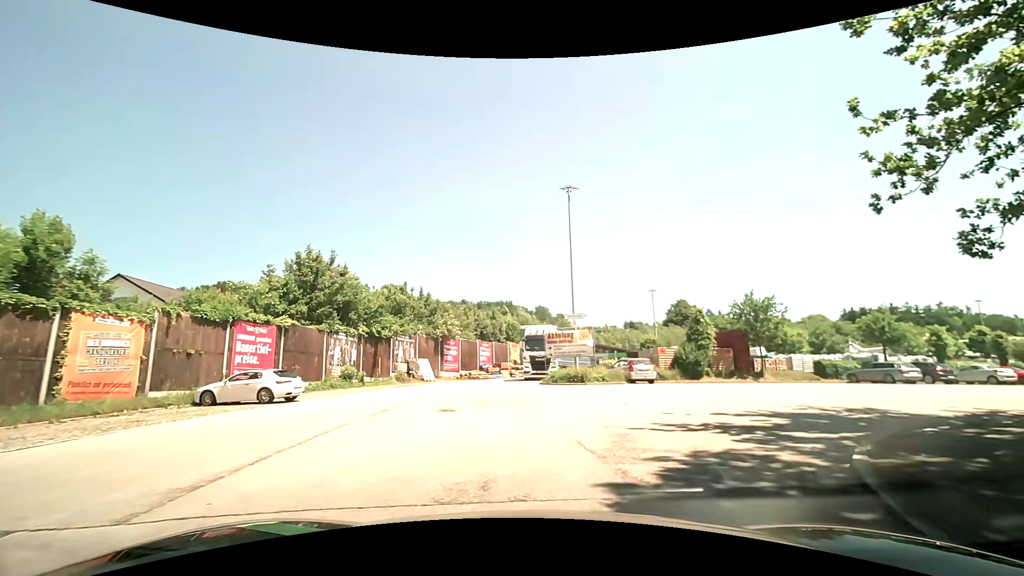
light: Day
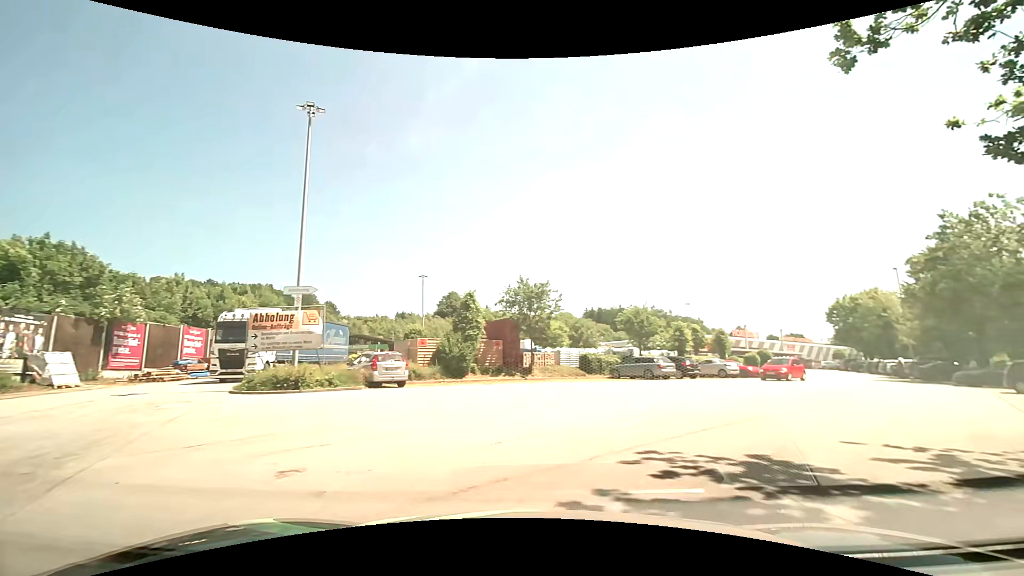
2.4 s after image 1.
(+1.9, +8.2) m; +25°
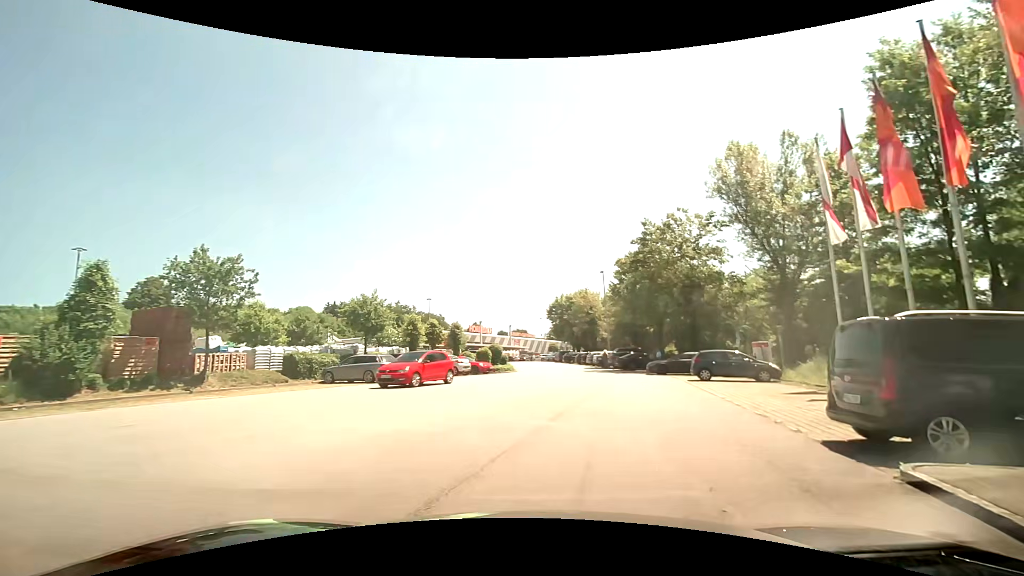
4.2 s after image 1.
(+1.5, +5.5) m; +30°
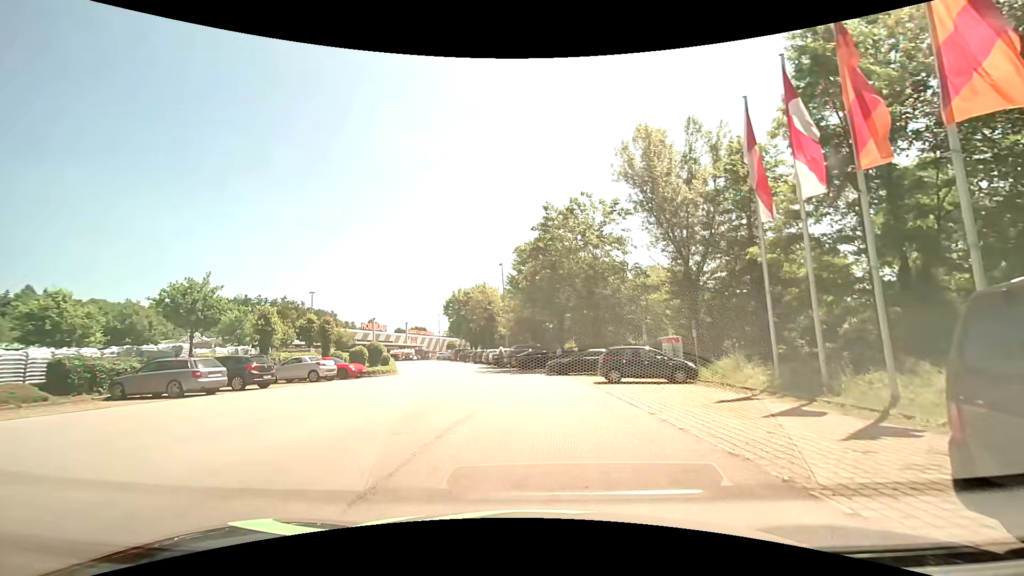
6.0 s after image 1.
(+0.7, +5.1) m; +10°
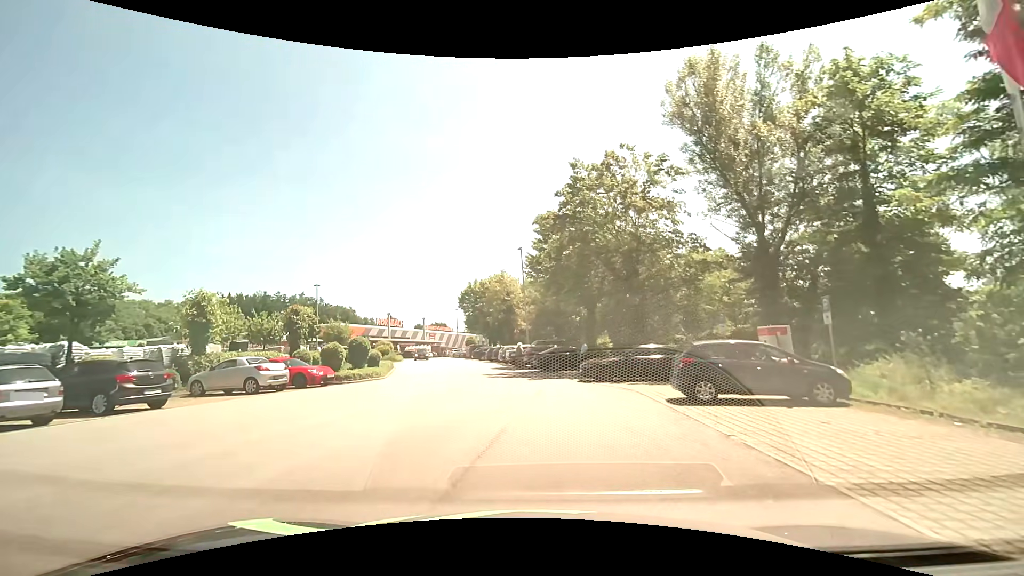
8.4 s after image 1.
(+0.1, +8.1) m; -1°
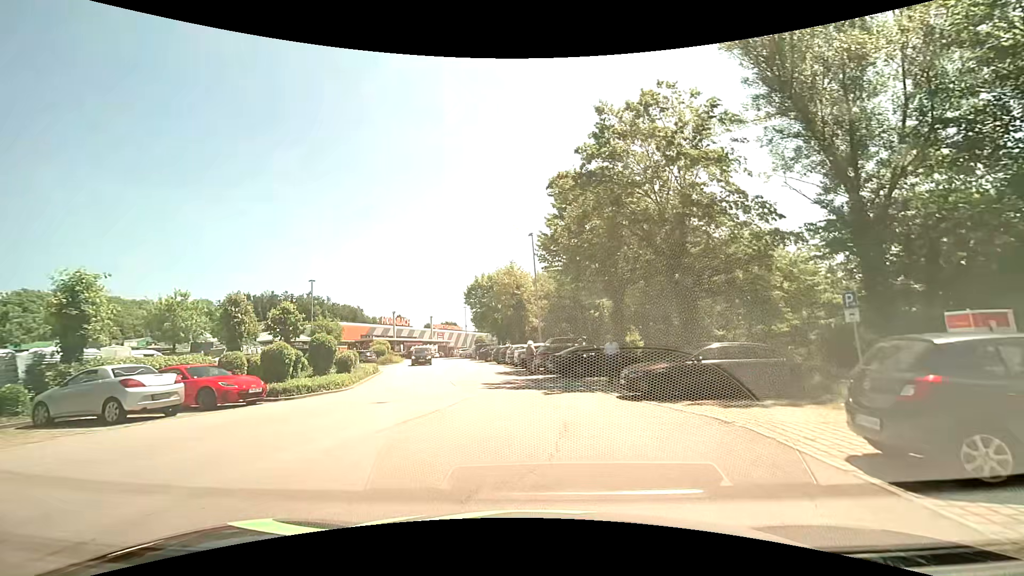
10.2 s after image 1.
(-0.1, +6.8) m; -2°
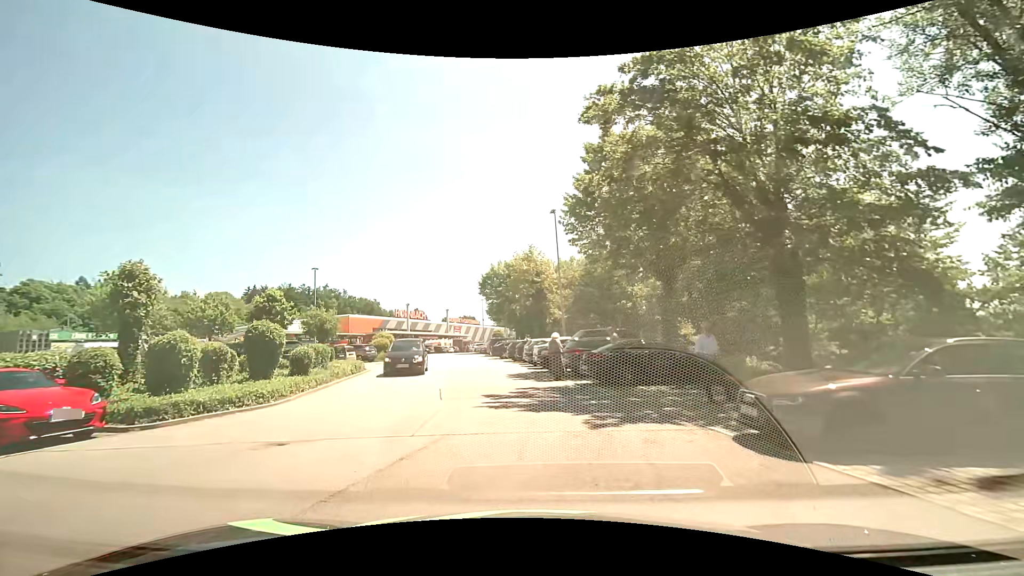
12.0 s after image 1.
(-0.1, +6.7) m; -2°
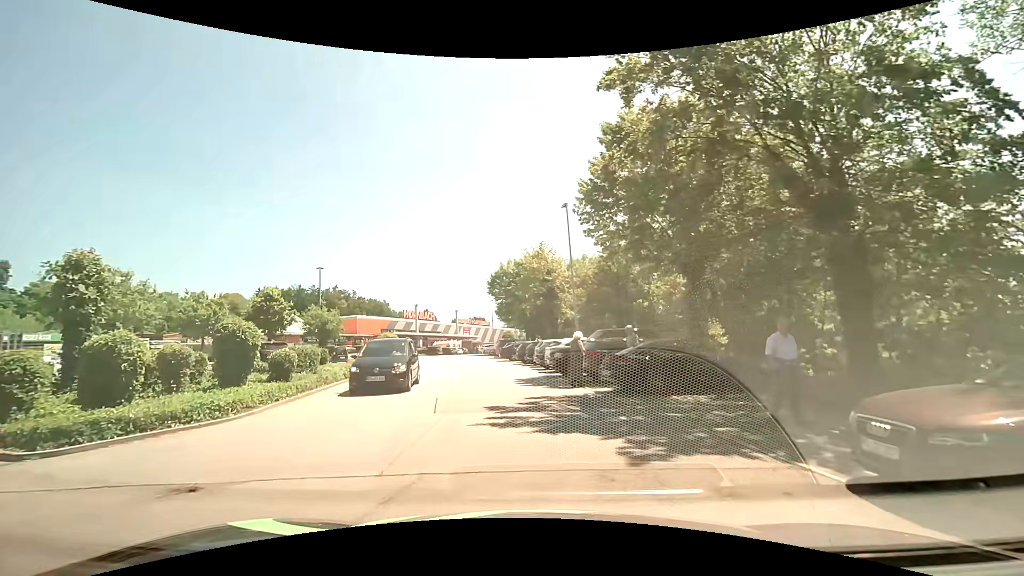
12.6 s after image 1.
(0.0, +2.2) m; +1°
